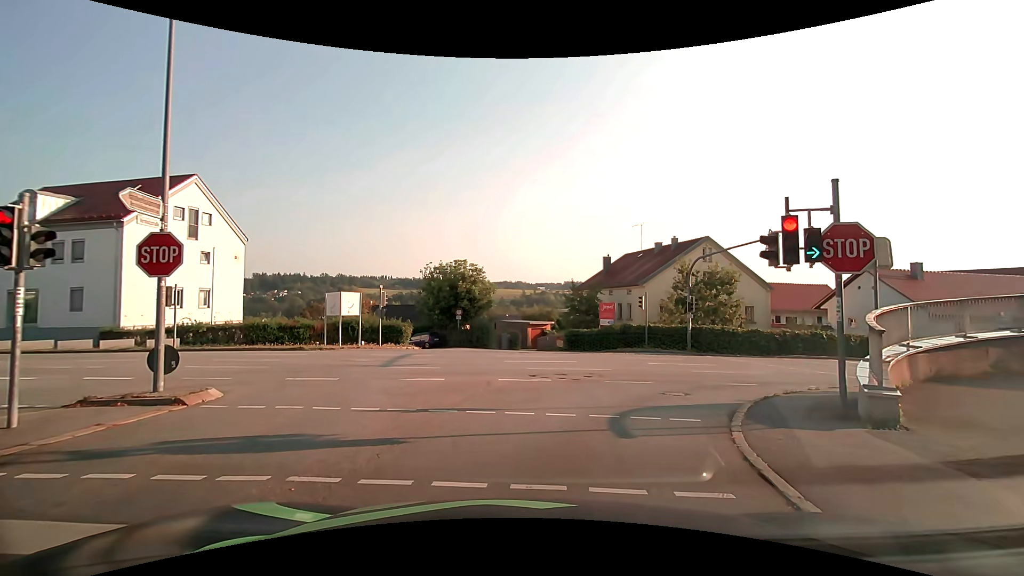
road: tertiary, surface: asphalt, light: Day
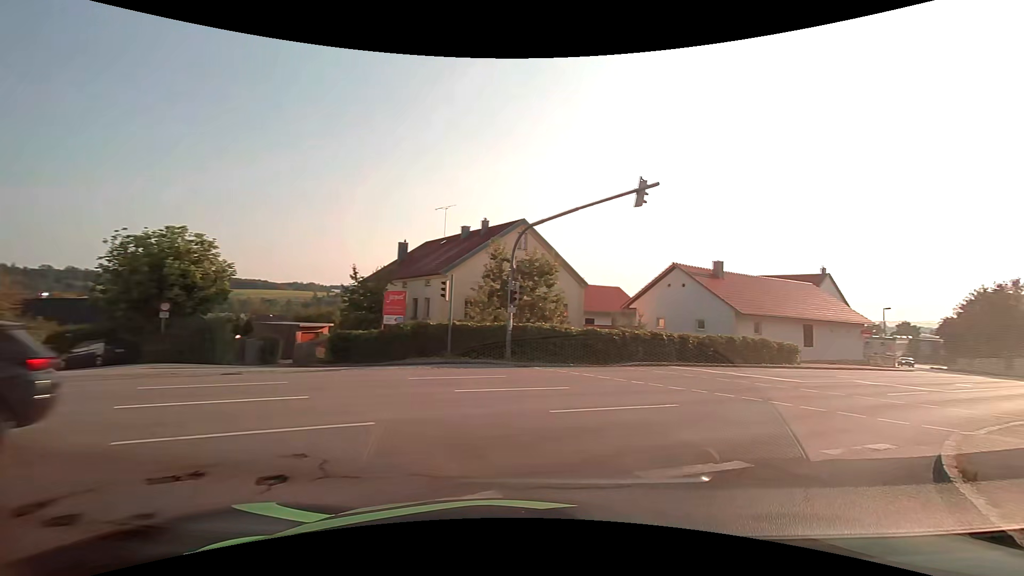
(+1.7, +11.2) m; +25°
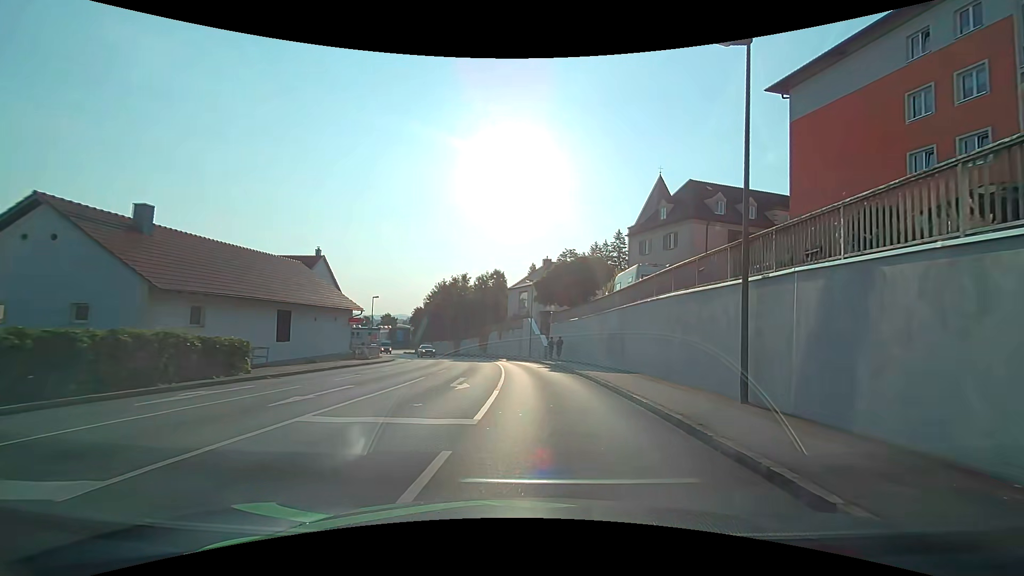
(+7.3, +13.3) m; +51°
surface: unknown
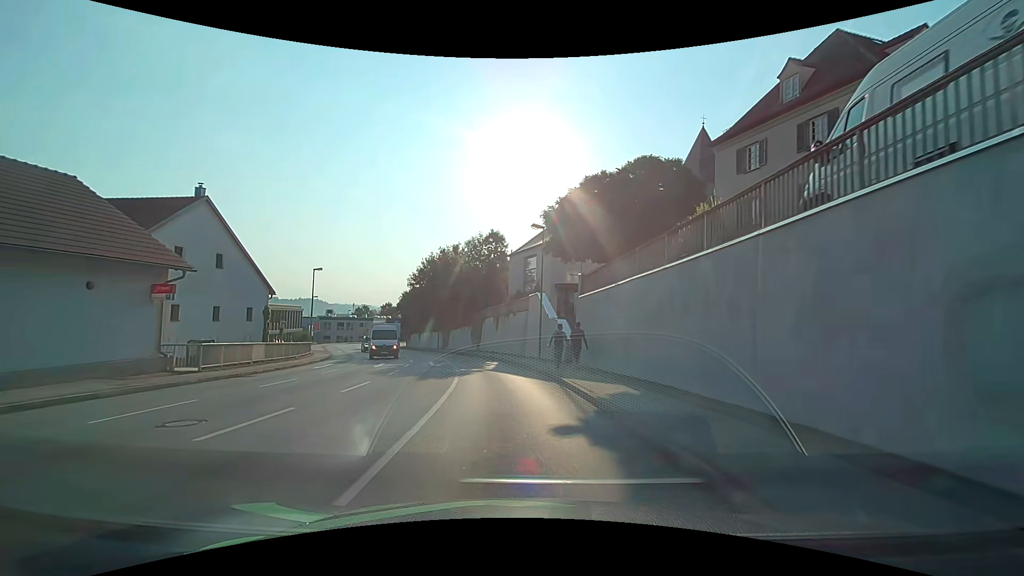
(+0.3, +21.3) m; -2°
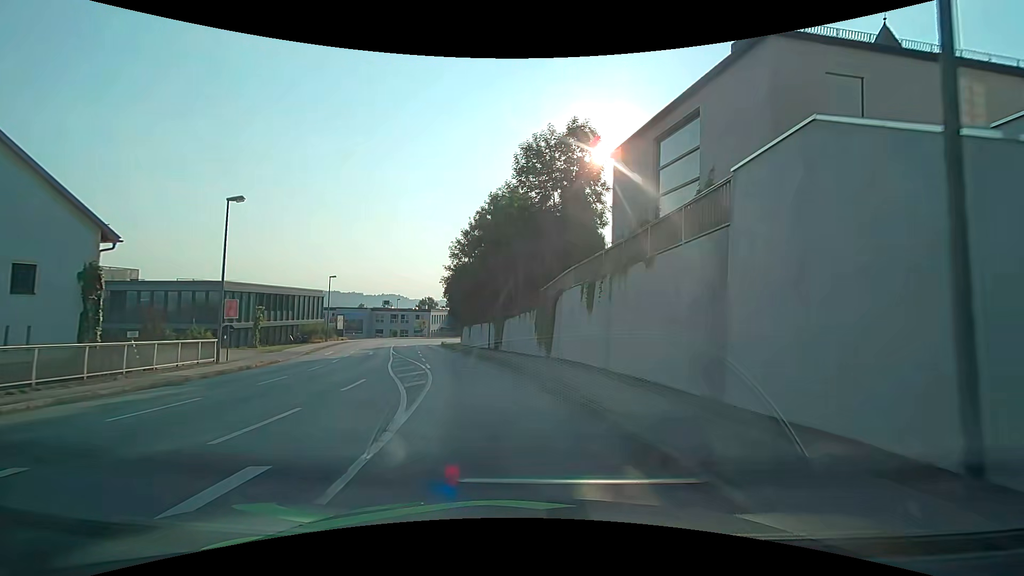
(-1.9, +24.6) m; -9°
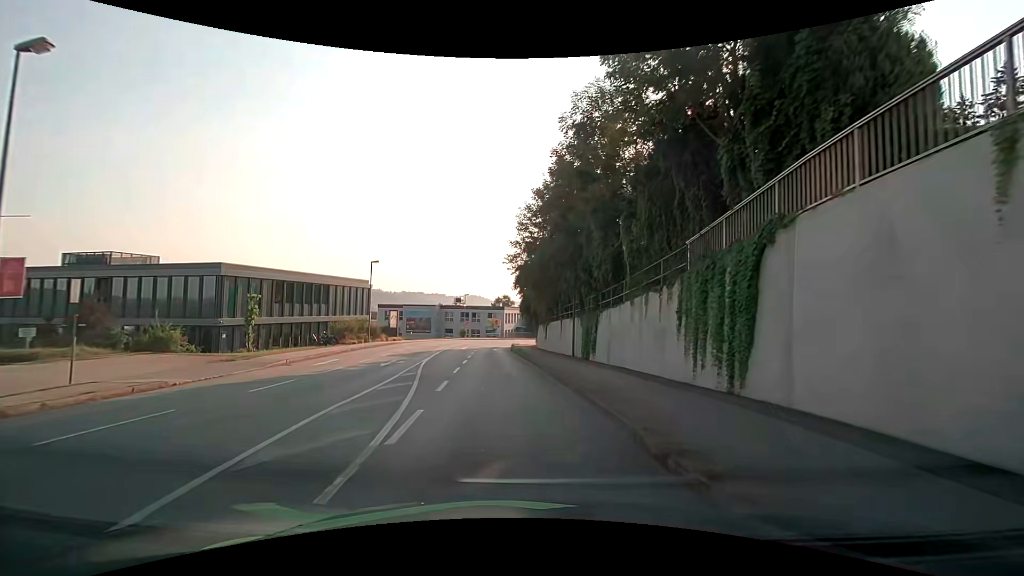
(-1.1, +14.6) m; -9°
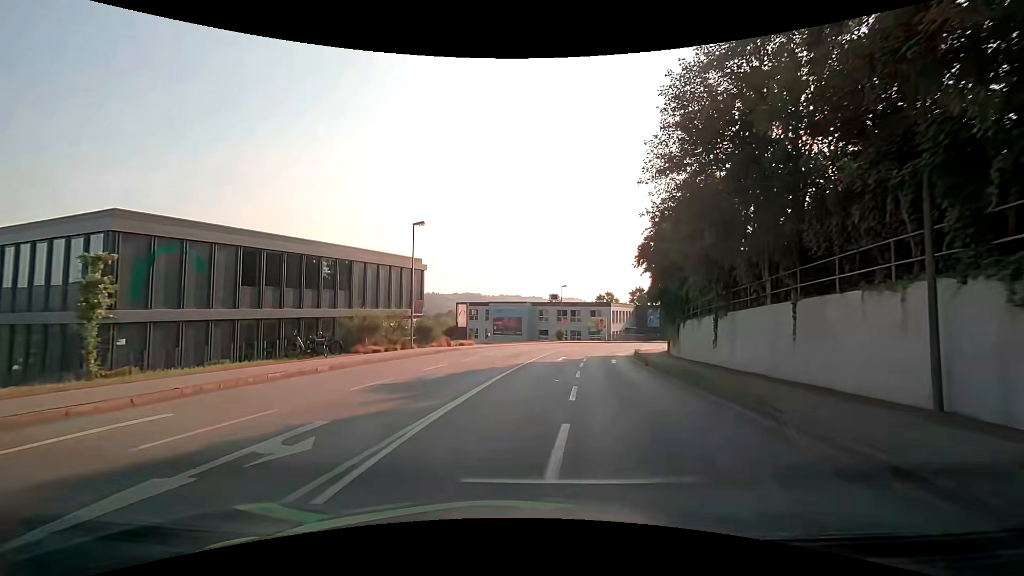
(-1.9, +19.3) m; -11°
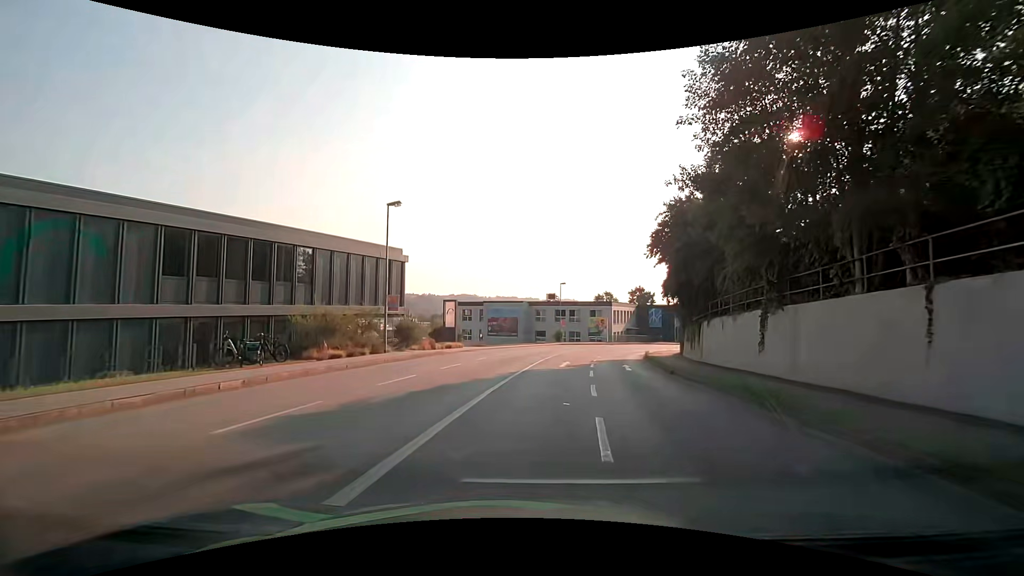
(+0.1, +5.1) m; +1°
(0, +10) (+1, +20) (+2, +30) (+4, +40) (+7, +49) (+10, +59) (+15, +68) (+20, +76) (+27, +83) (+34, +90) m
